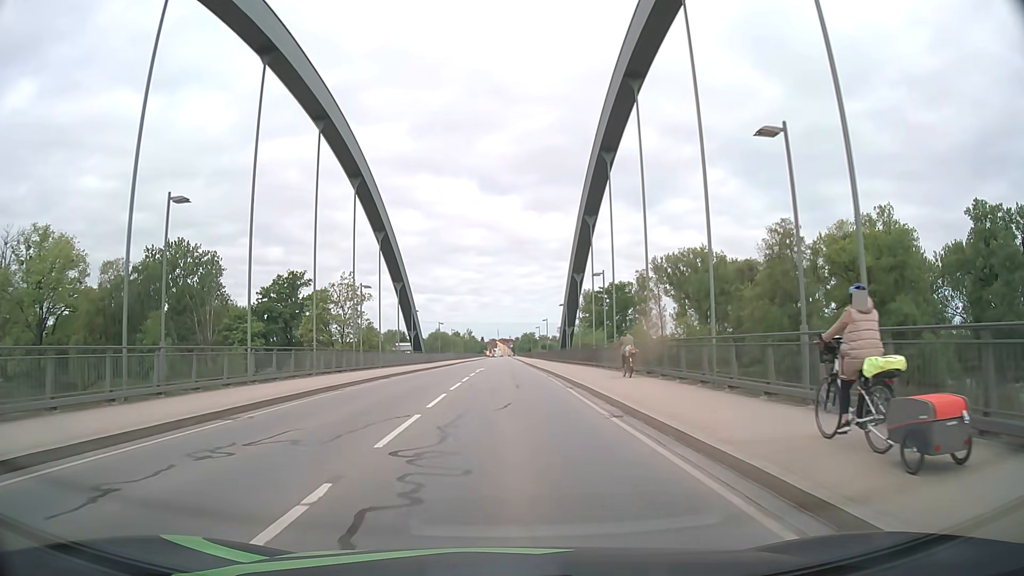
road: primary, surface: asphalt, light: Day
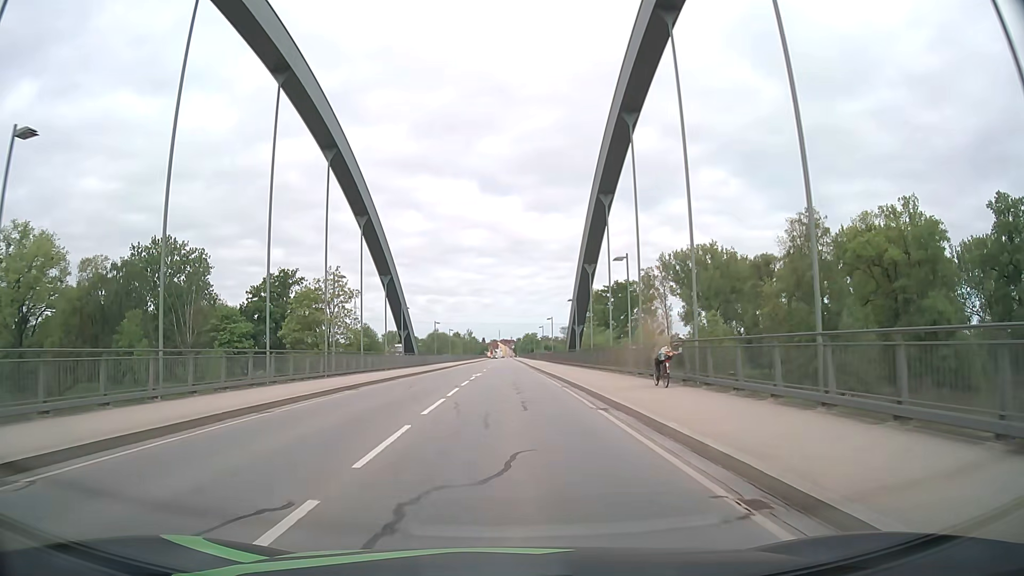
(0.0, +7.3) m; 0°
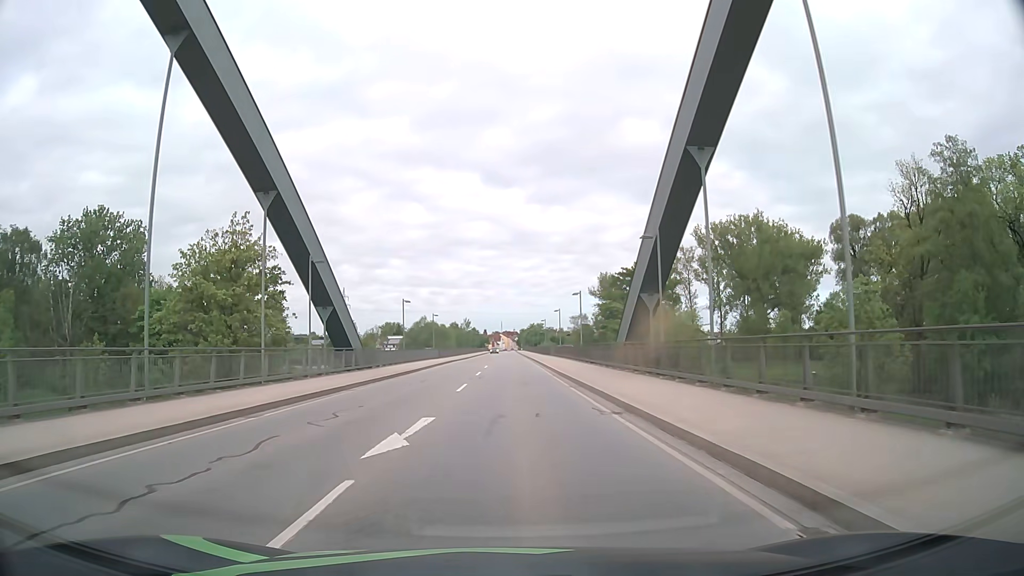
(0.0, +29.0) m; 0°
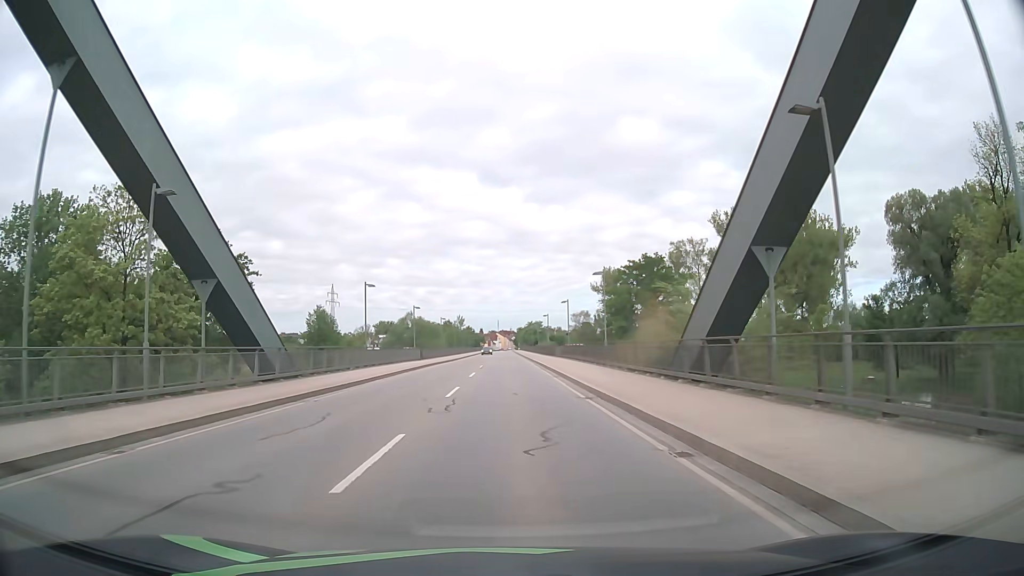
(+0.1, +14.7) m; 0°
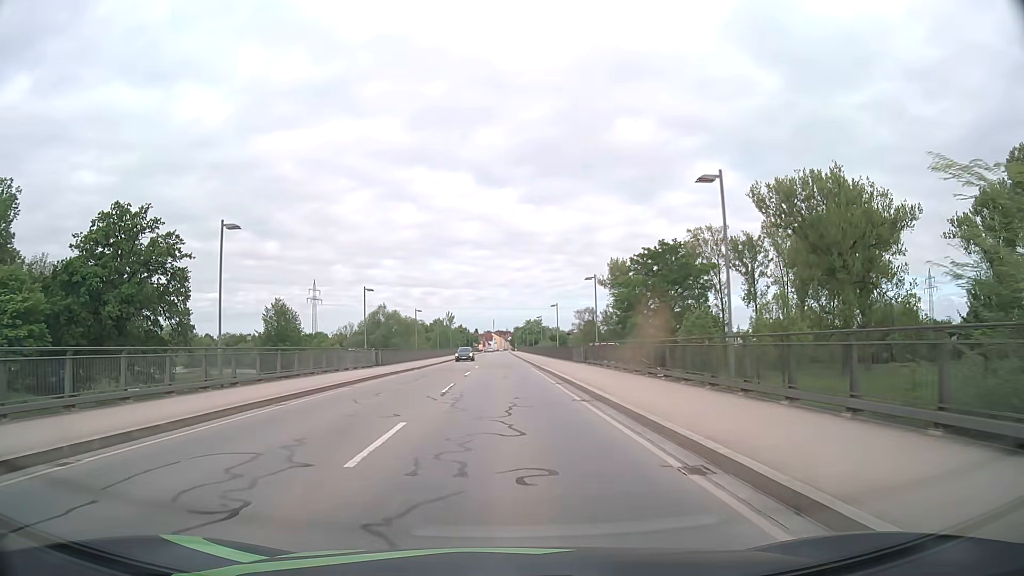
(+0.1, +22.6) m; 0°
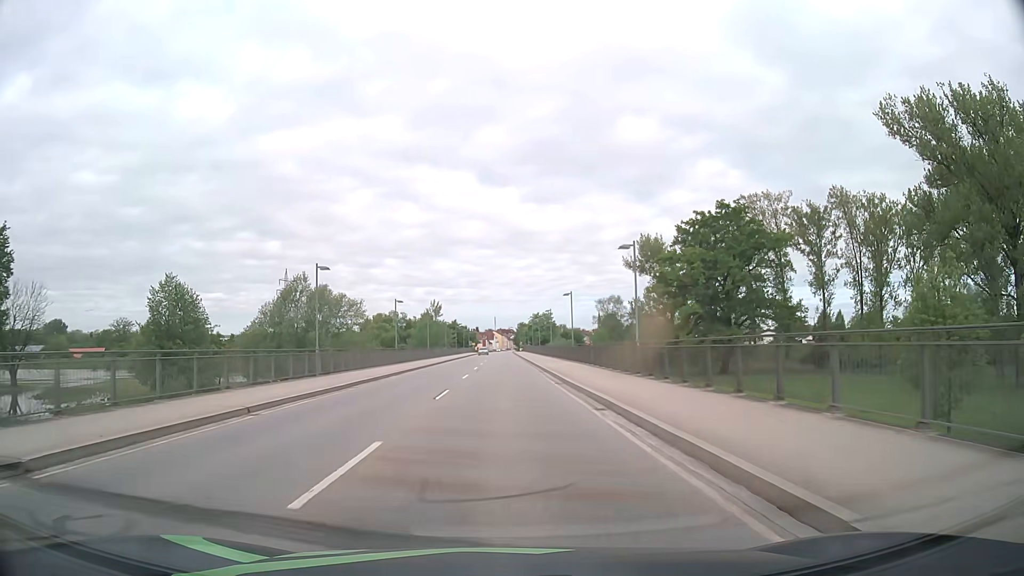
(-0.2, +39.2) m; 0°
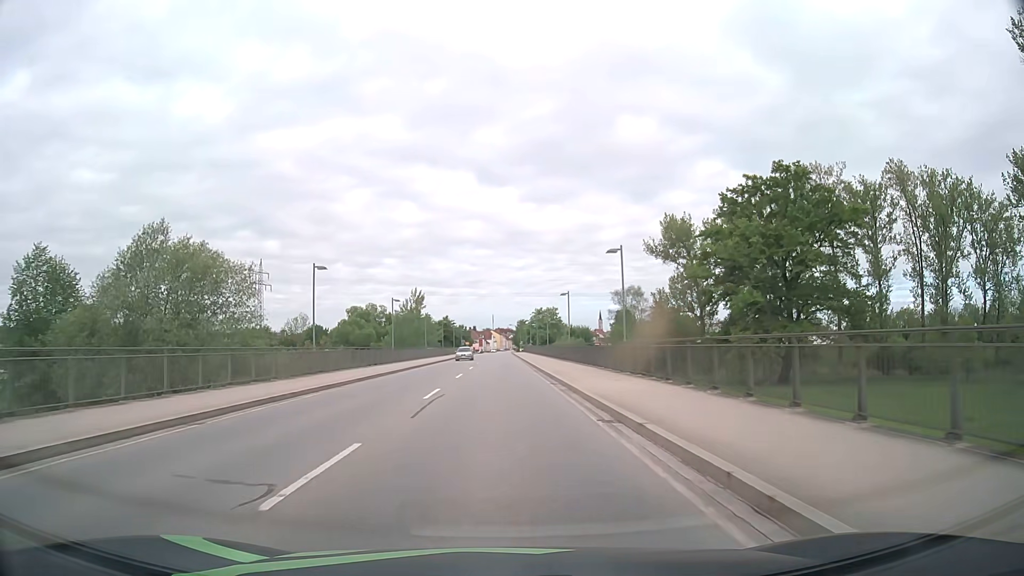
(0.0, +24.4) m; 0°
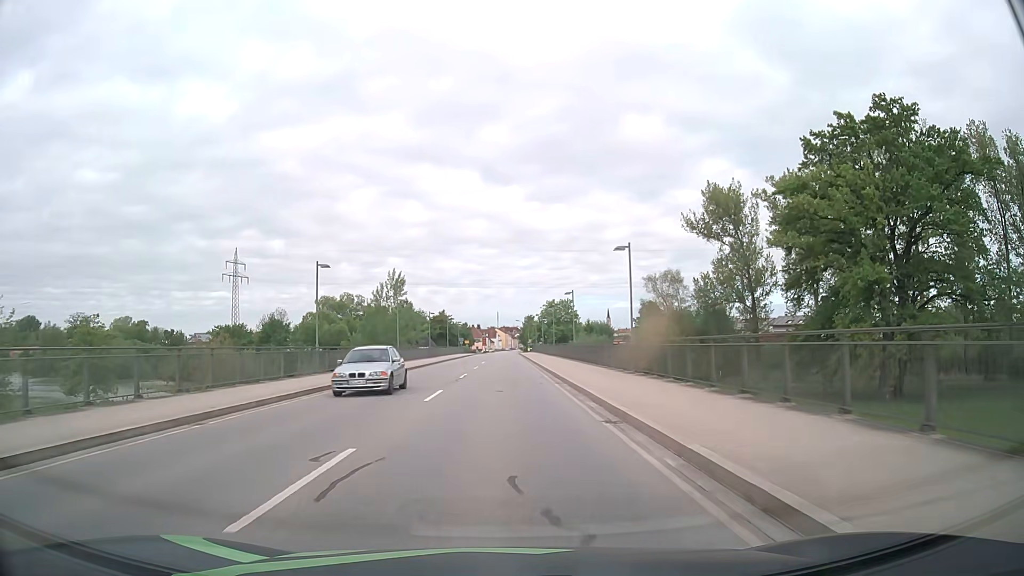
(-0.2, +24.7) m; -1°
(0, +10) (0, +20) (0, +30) (0, +40) (0, +50) (0, +60) (0, +70) (0, +80) (0, +90) (0, +100) m
